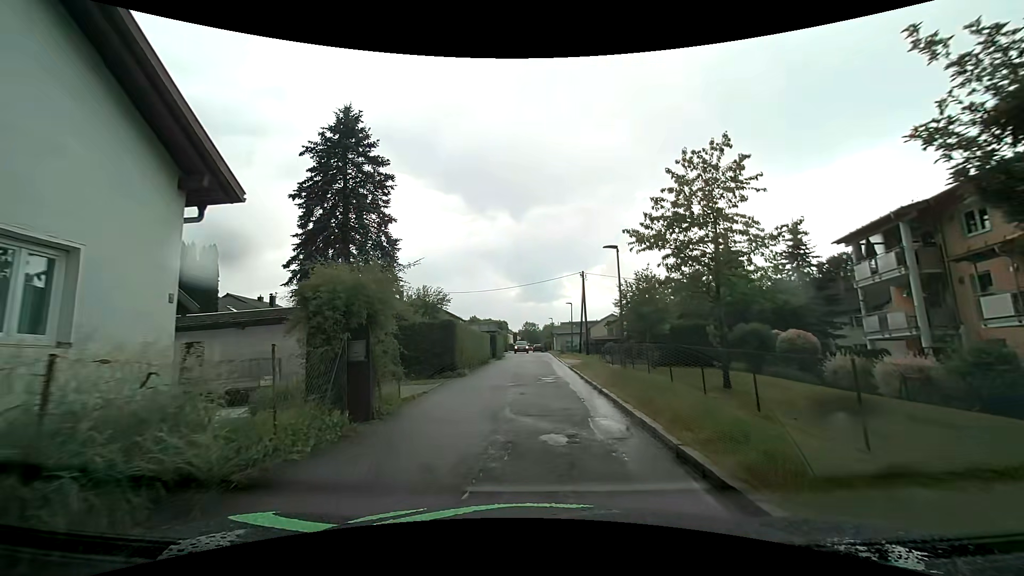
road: residential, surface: asphalt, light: Day
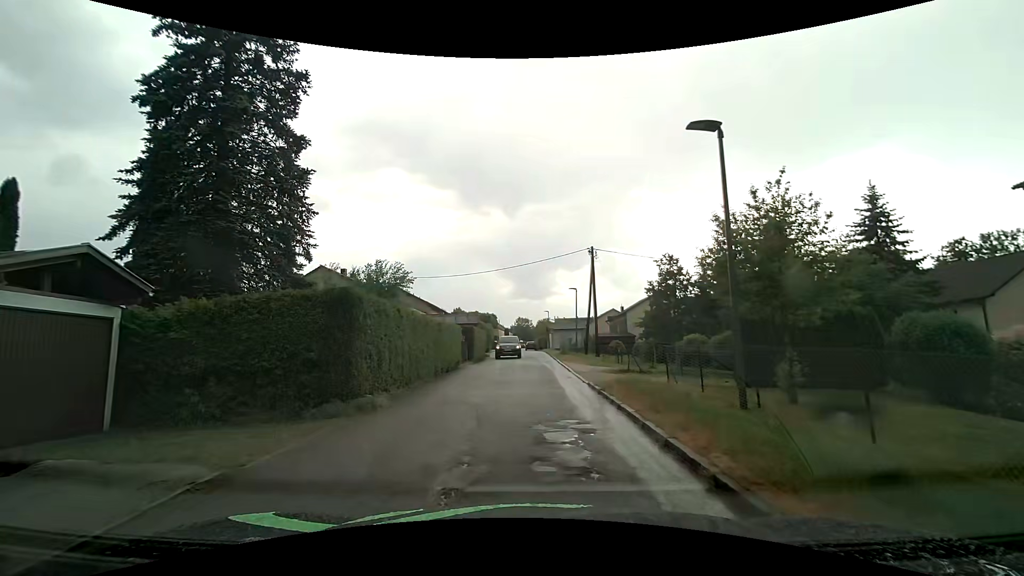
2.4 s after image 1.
(-0.1, +11.3) m; 0°
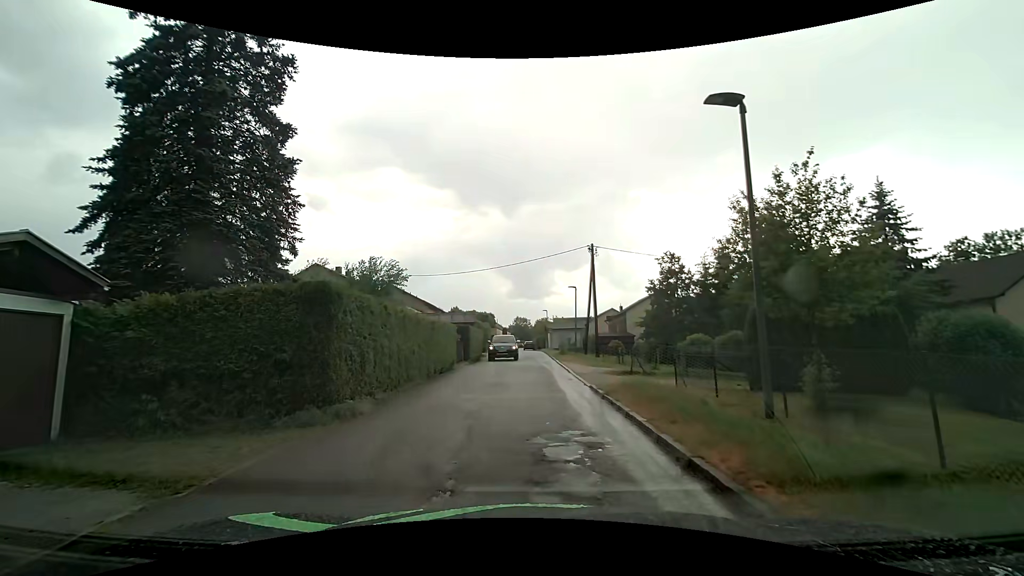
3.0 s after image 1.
(0.0, +0.9) m; +2°
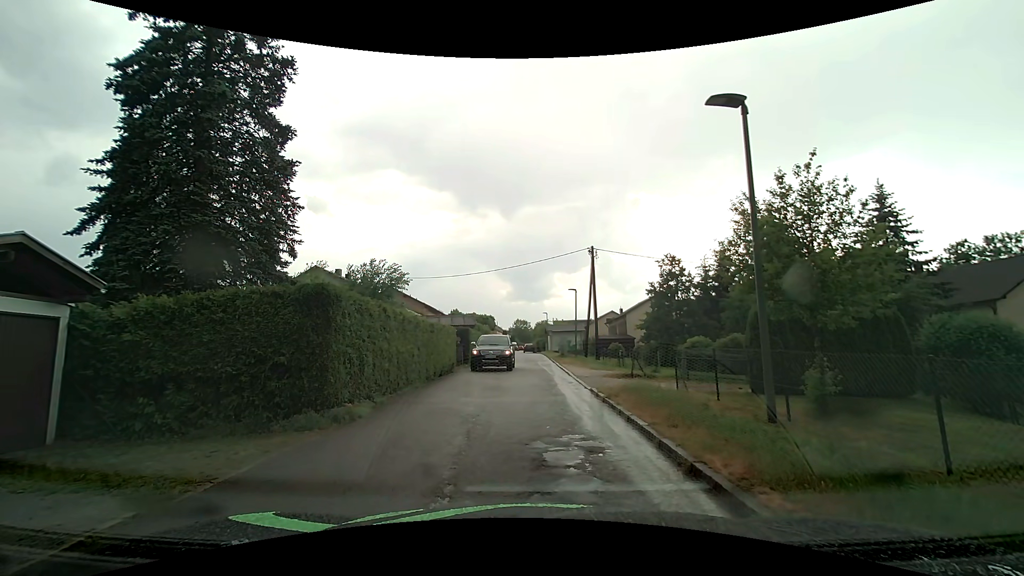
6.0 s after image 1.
(0.0, +0.2) m; 0°
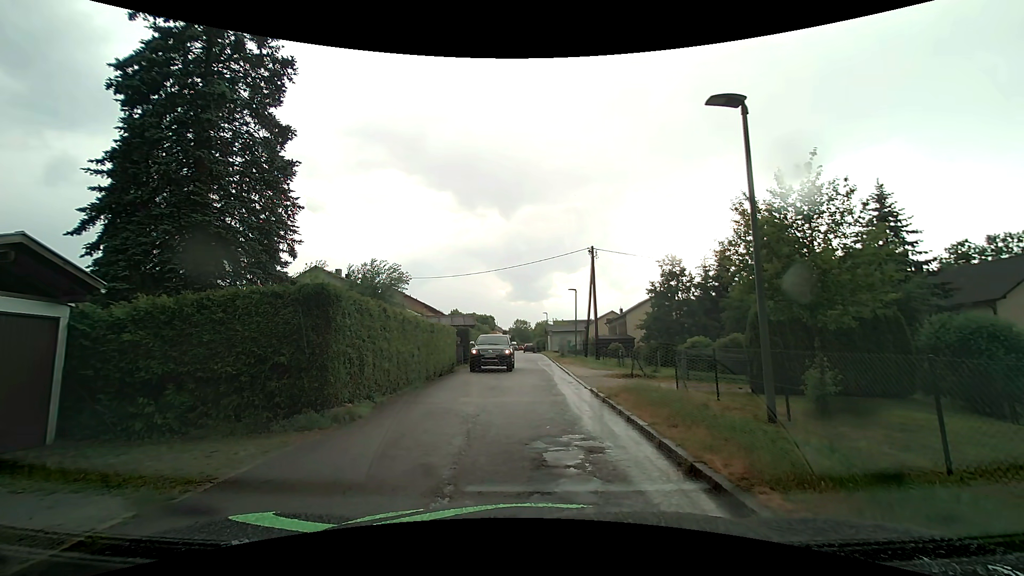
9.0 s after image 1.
(0.0, 0.0) m; 0°
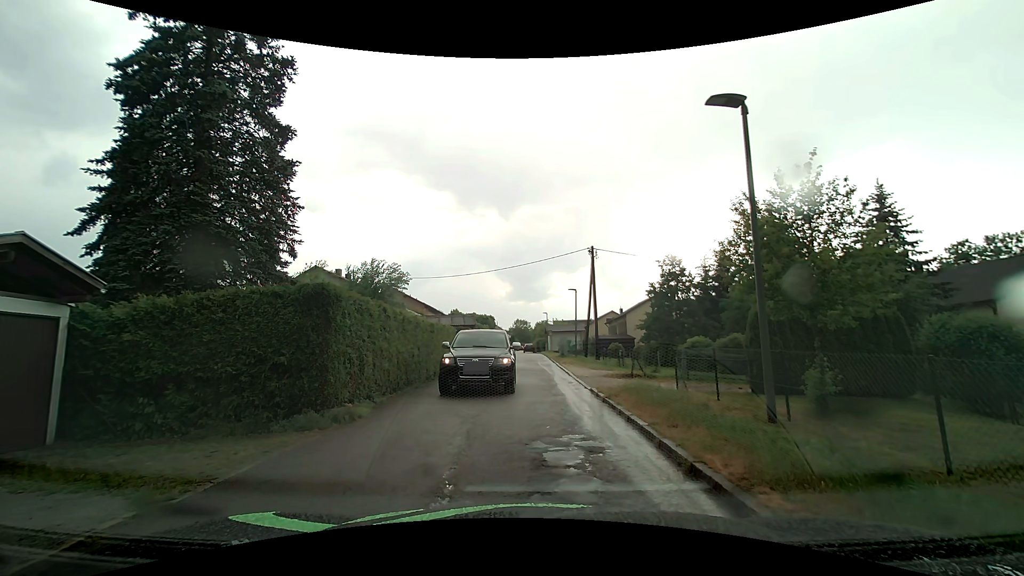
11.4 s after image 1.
(0.0, 0.0) m; 0°
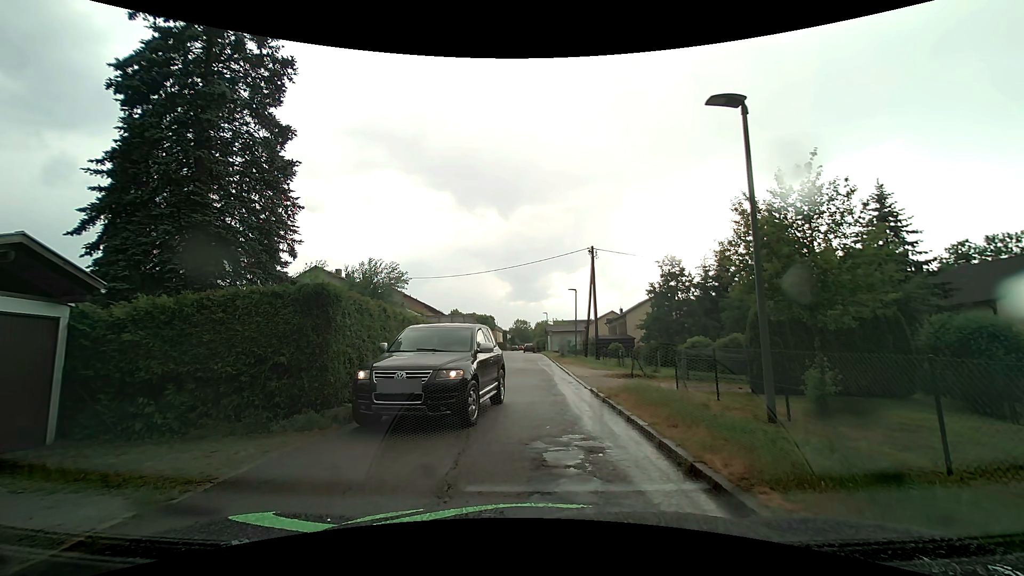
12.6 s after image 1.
(0.0, 0.0) m; 0°
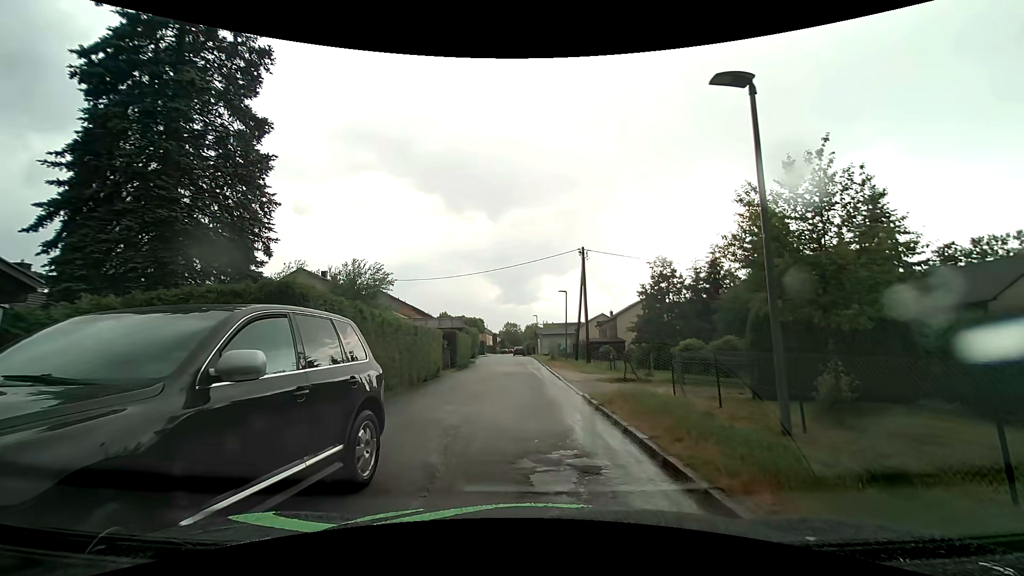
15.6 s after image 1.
(0.0, +0.9) m; -1°
